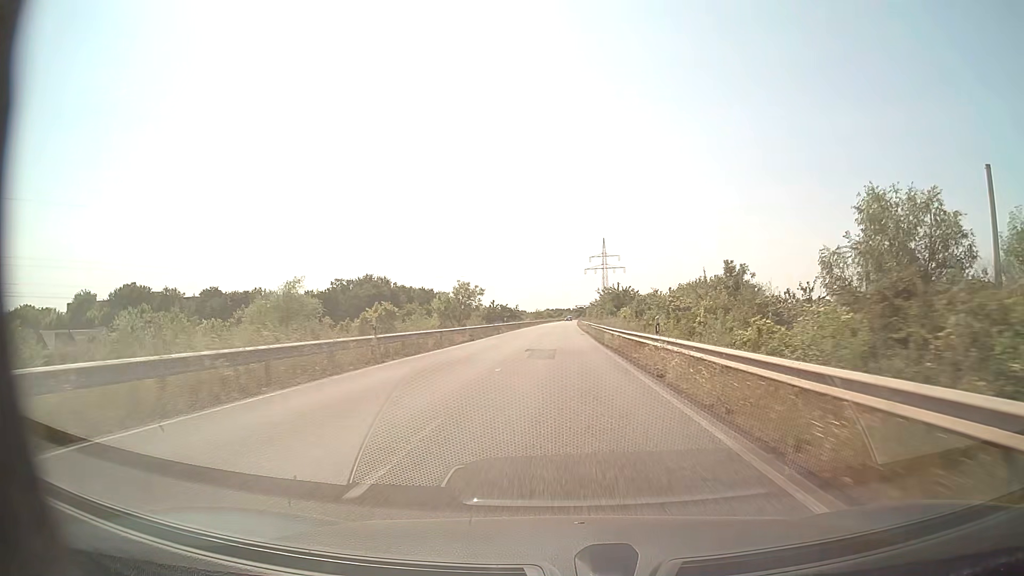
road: secondary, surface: asphalt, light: Day
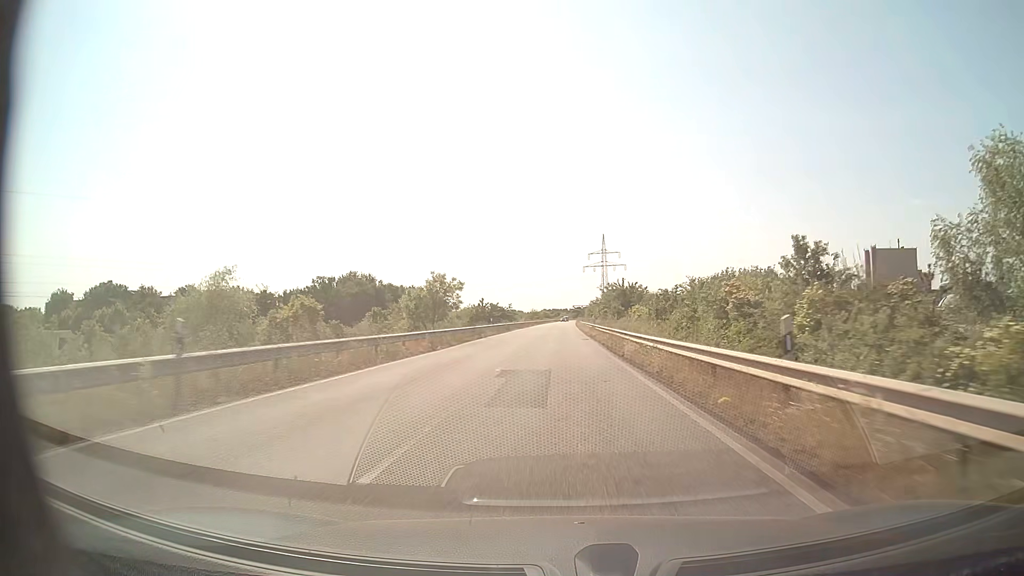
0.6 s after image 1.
(0.0, +11.5) m; 0°
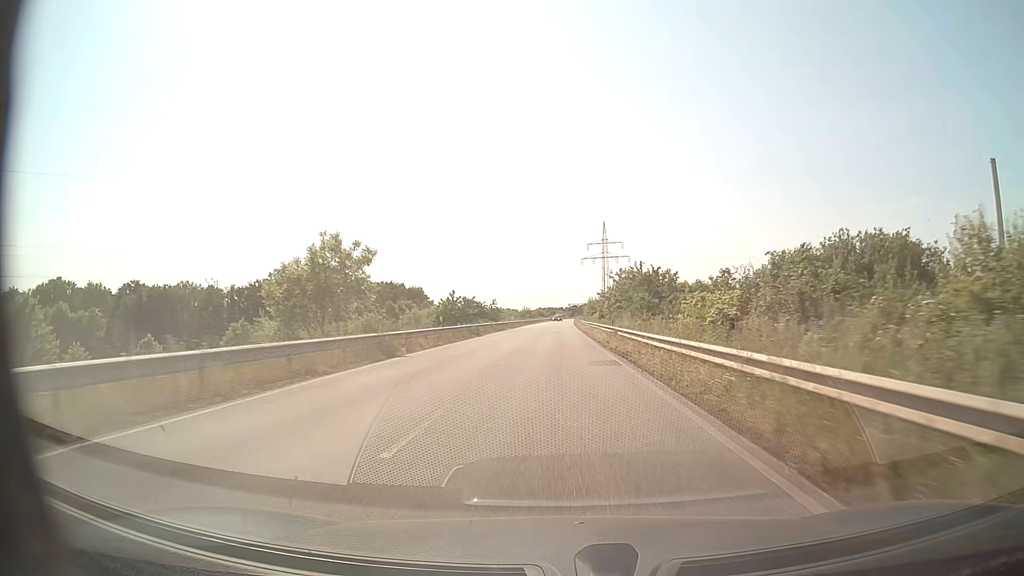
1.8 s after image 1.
(+0.1, +23.0) m; 0°
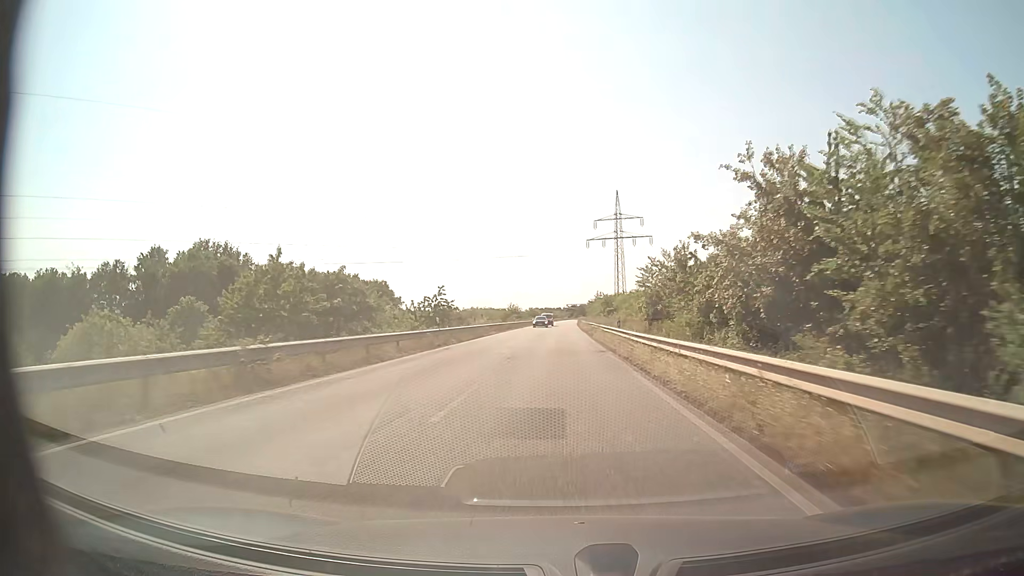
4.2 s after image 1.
(+0.1, +46.0) m; 0°
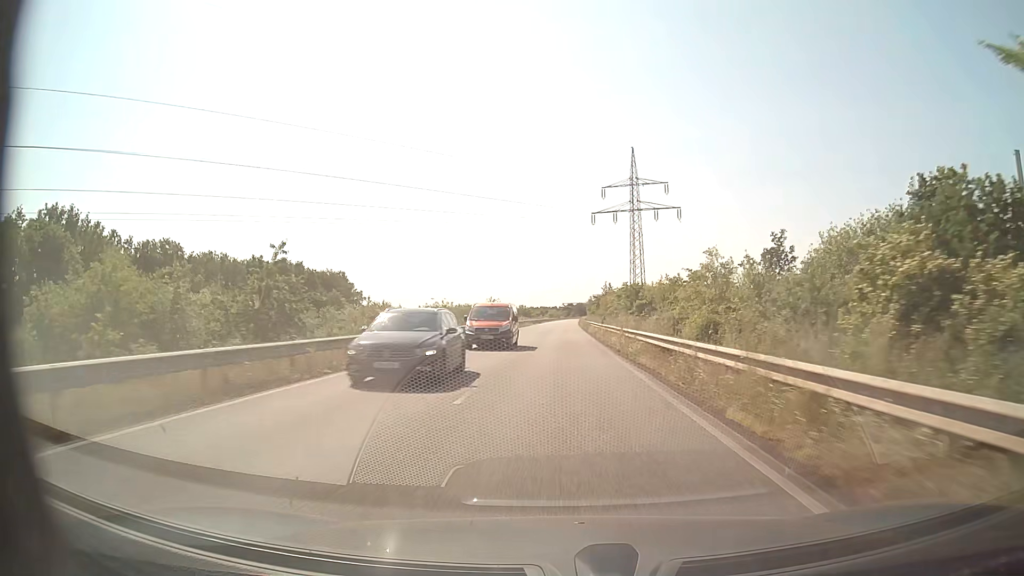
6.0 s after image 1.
(+0.1, +34.4) m; 0°
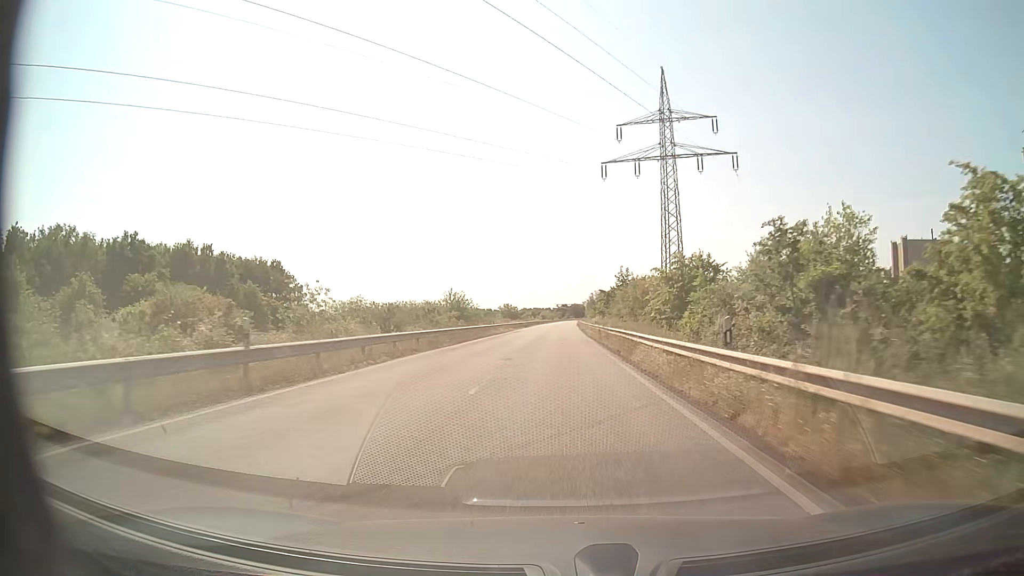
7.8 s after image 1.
(+0.1, +34.4) m; 0°
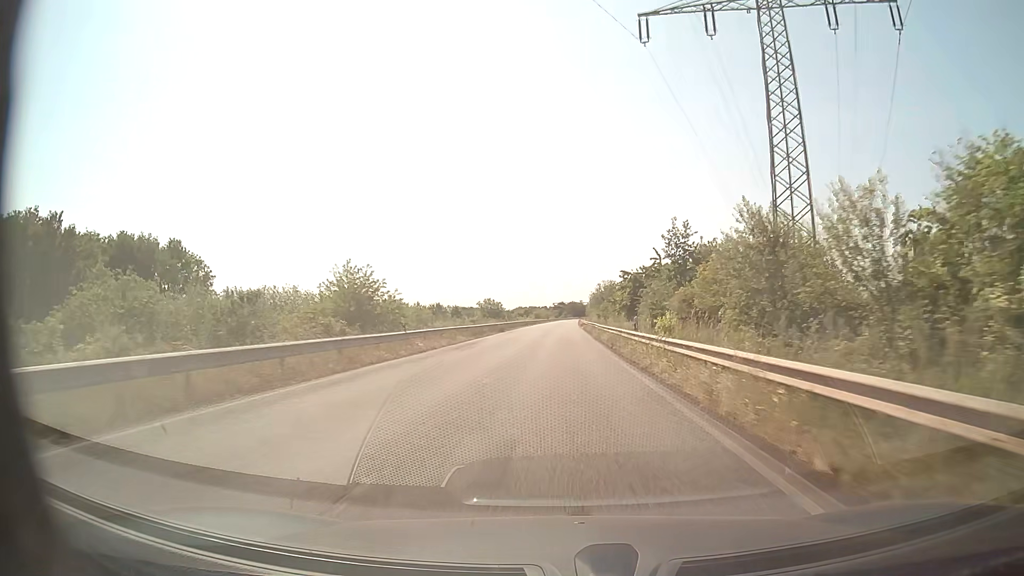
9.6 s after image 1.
(+0.1, +34.4) m; 0°
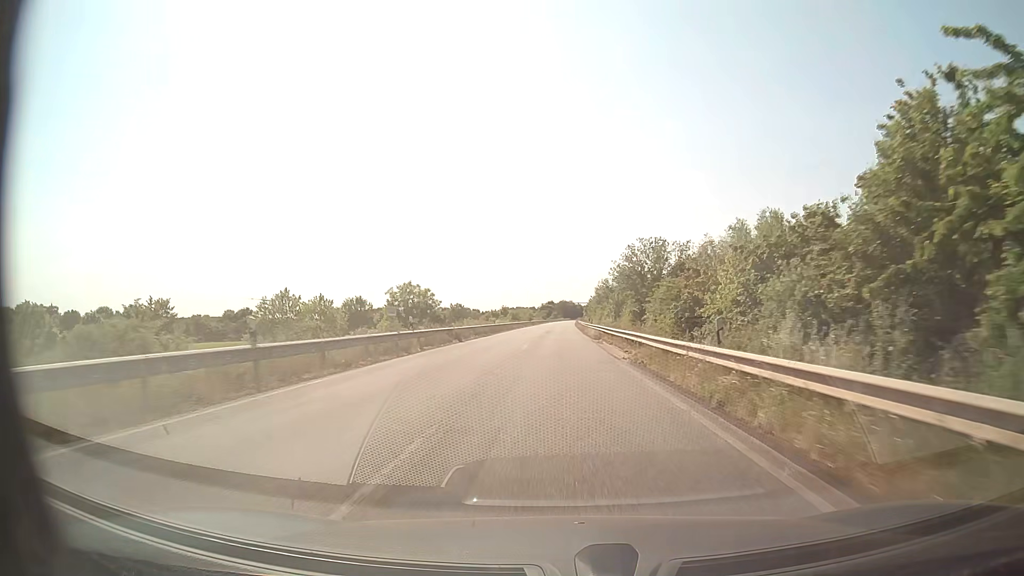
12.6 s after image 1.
(+0.3, +57.4) m; +1°
(0, +10) (0, +20) (0, +30) (0, +40) (0, +50) (0, +60) (0, +70) (+1, +80) (+1, +90) (+1, +100) m
